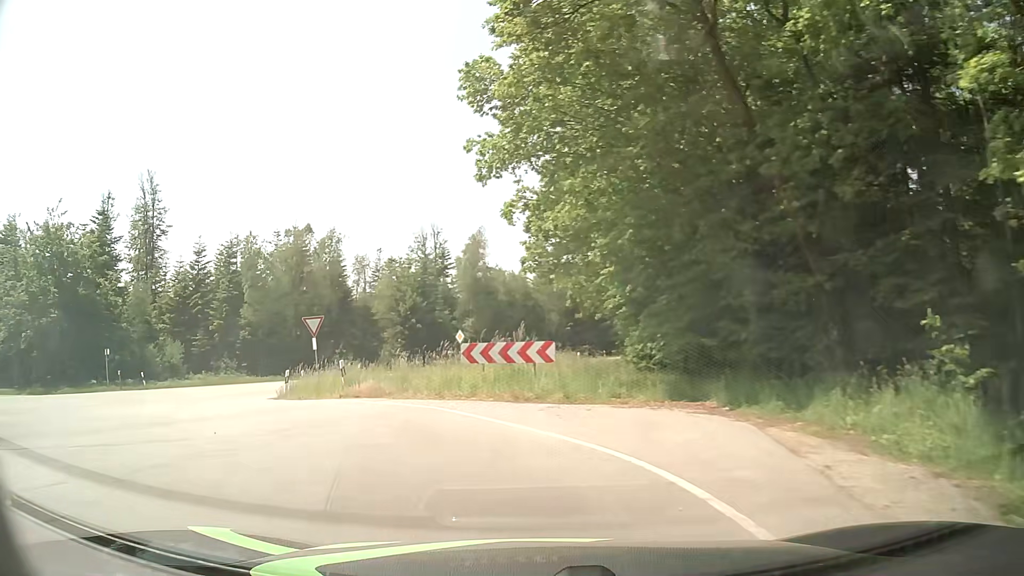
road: tertiary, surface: asphalt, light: Day
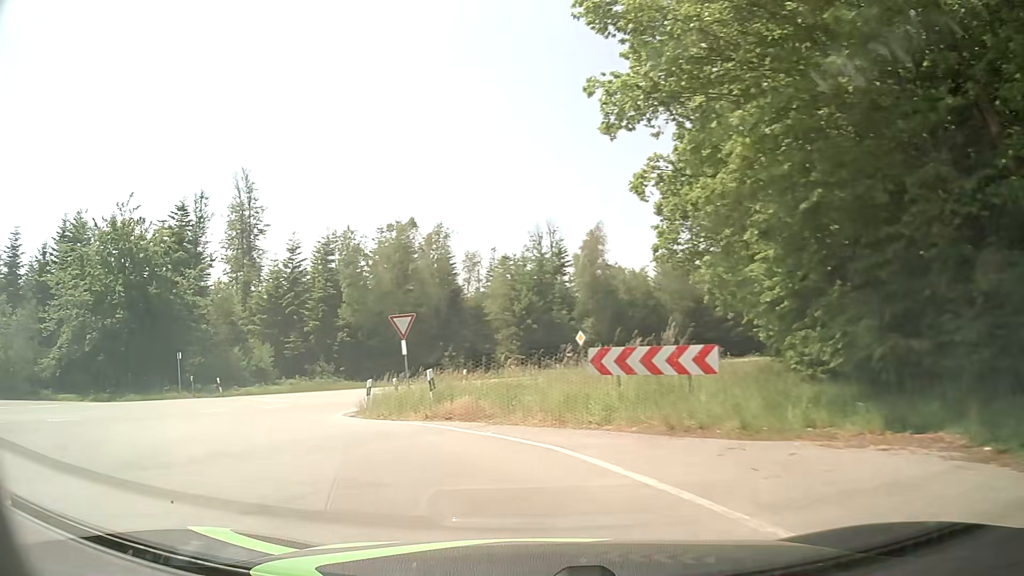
(-0.3, +4.4) m; -9°
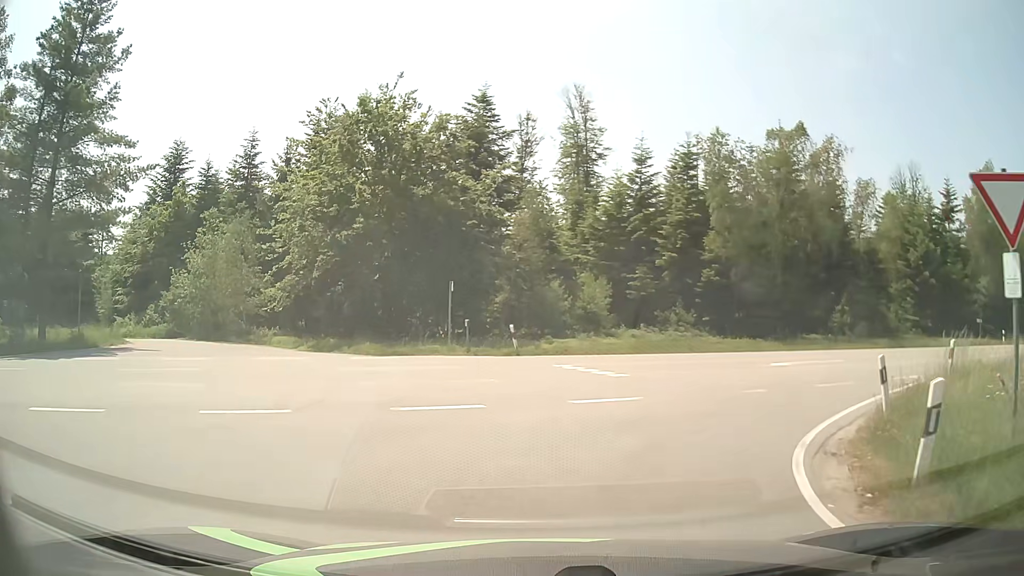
(-4.5, +13.5) m; -27°
(+1, +10) (+8, +17) (+16, +23) (+25, +27) (+34, +32) (+43, +36) (+52, +41) (+61, +46) (+69, +50) (+78, +55) m
